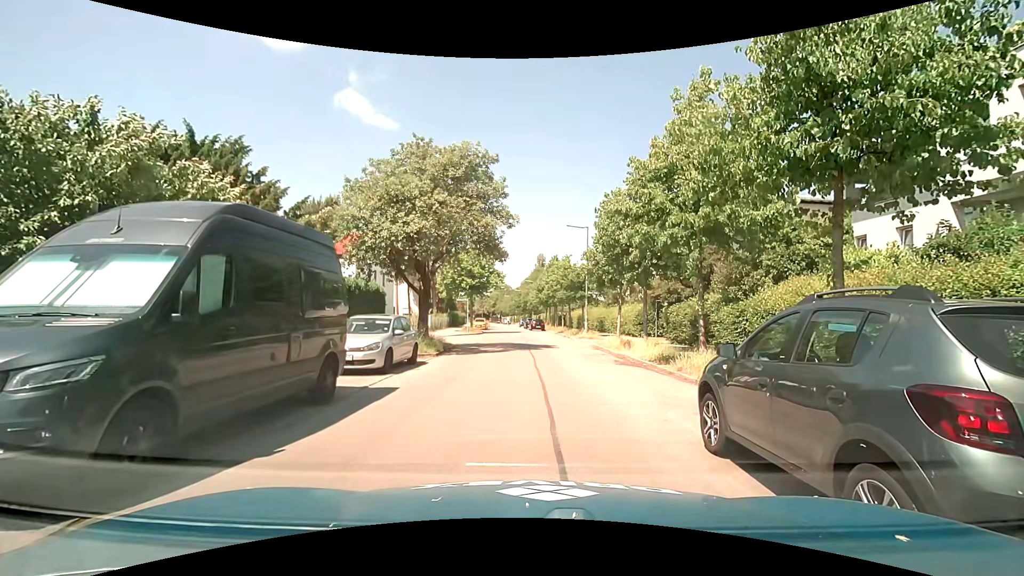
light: Day
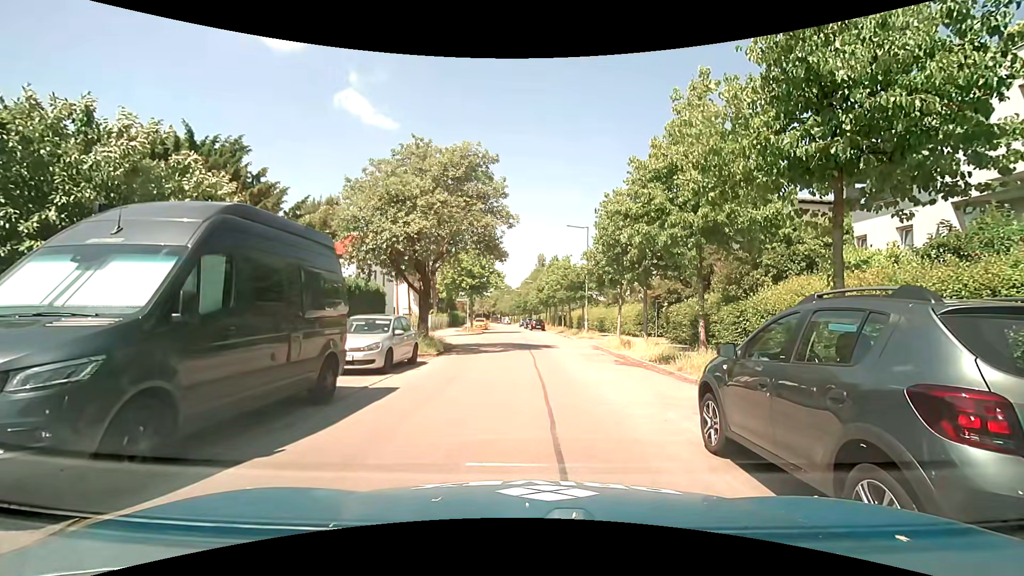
(0.0, 0.0) m; 0°
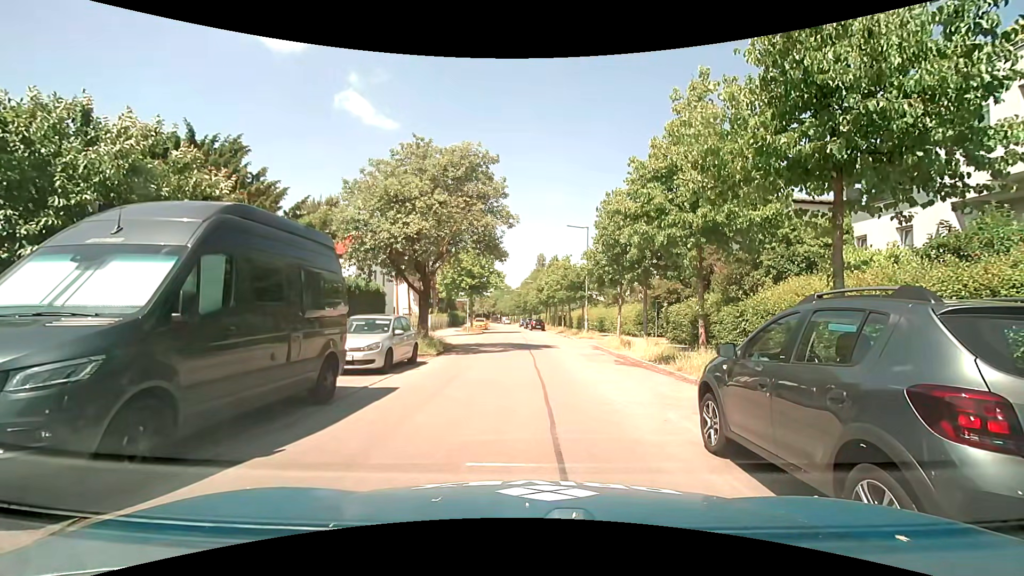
(0.0, 0.0) m; 0°
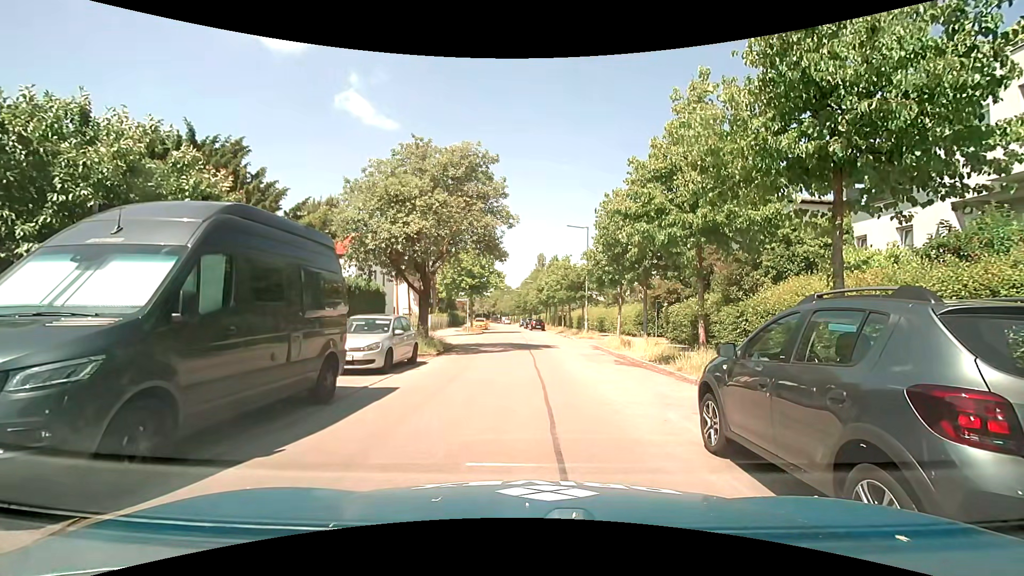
(0.0, 0.0) m; 0°
